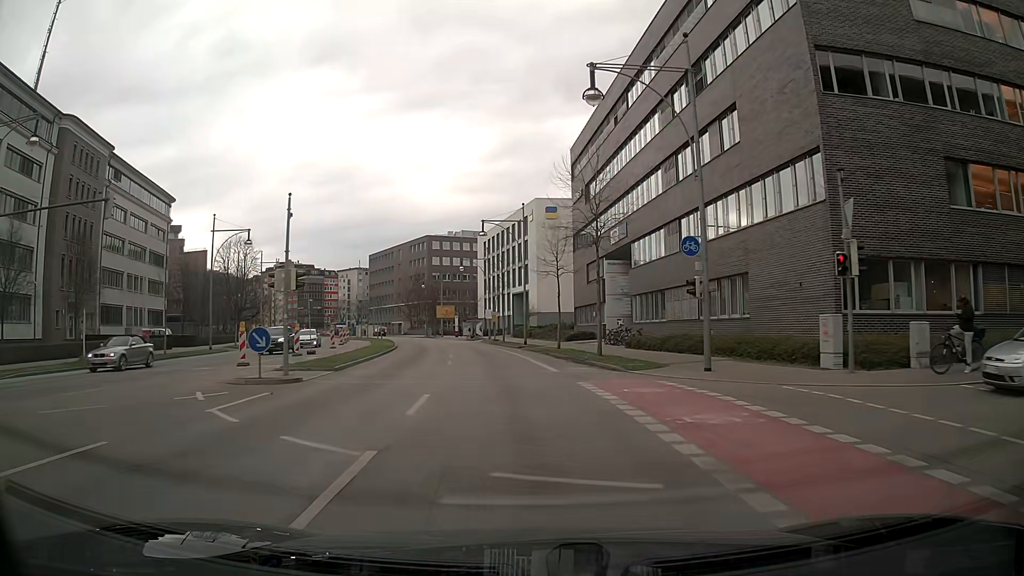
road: primary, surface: asphalt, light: Day
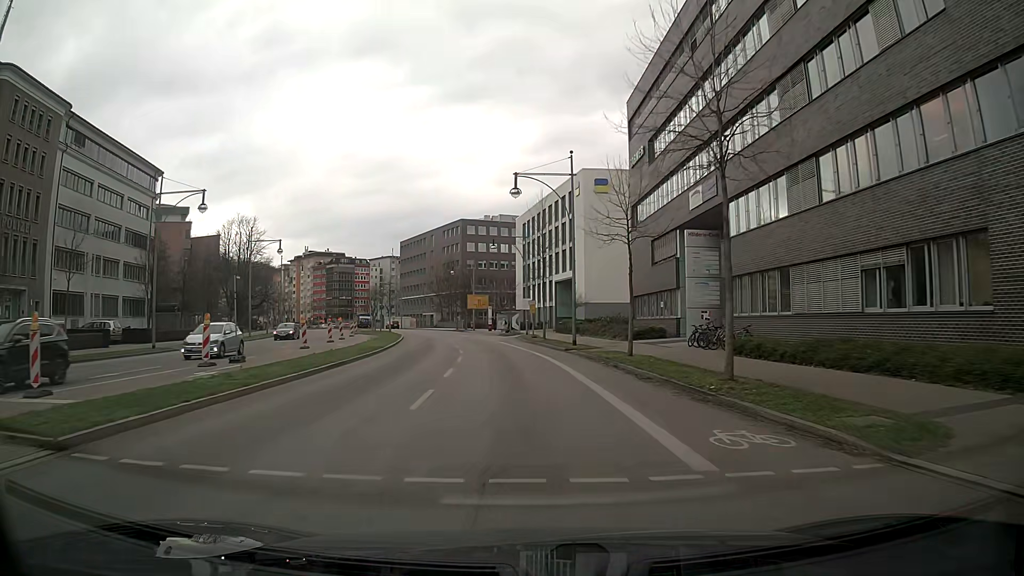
(-0.7, +14.1) m; -4°
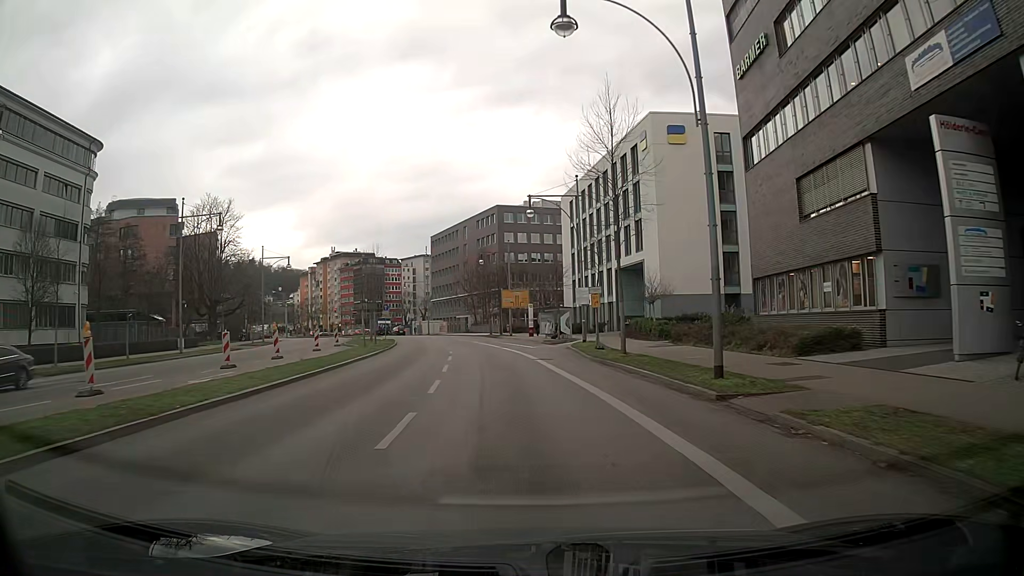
(-0.9, +21.3) m; -4°
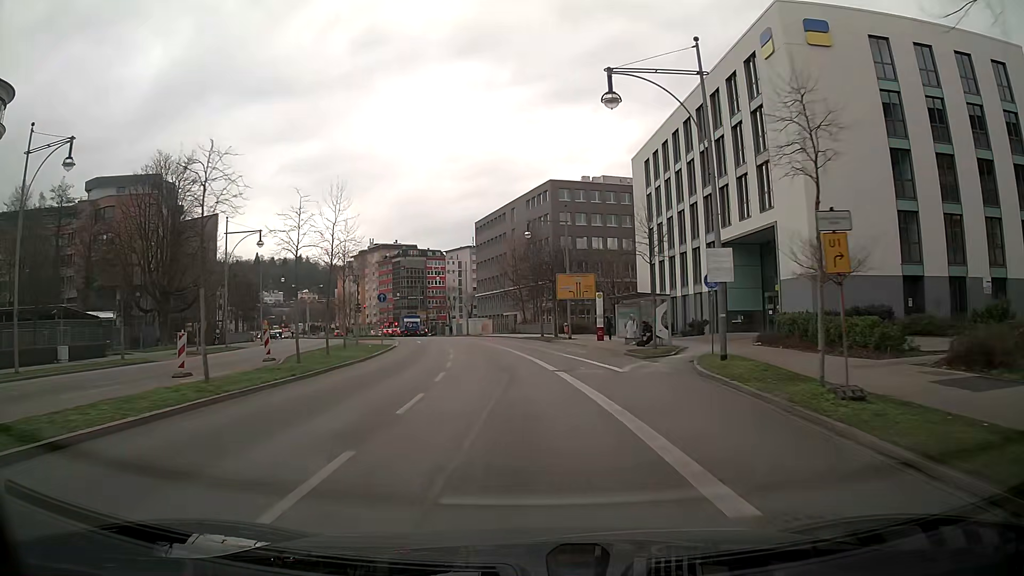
(-0.6, +21.3) m; -4°
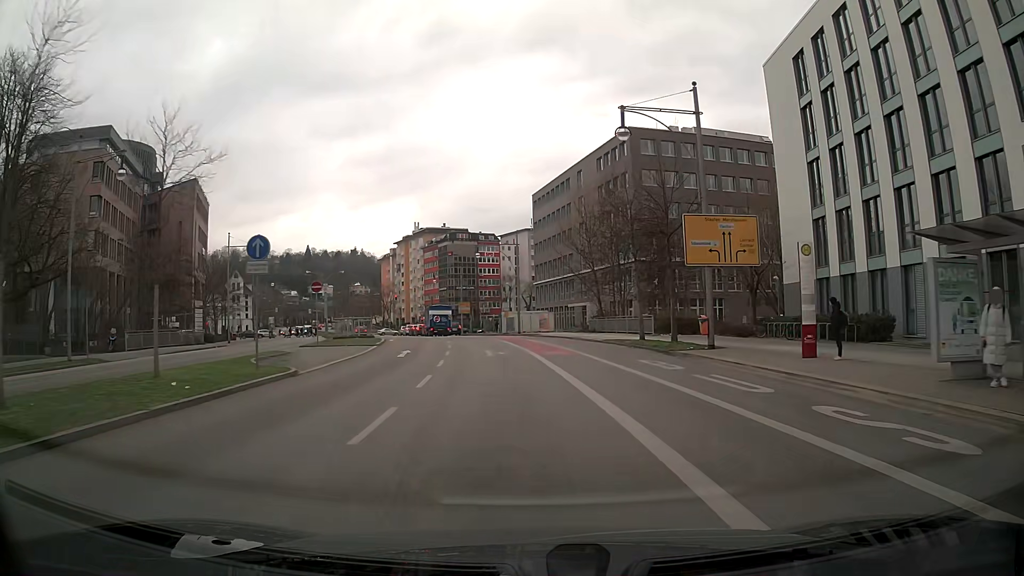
(-1.3, +26.8) m; -5°
(0, +10) (-1, +20) (-1, +30) (-2, +40) (-2, +50) (-3, +60) (-5, +70) (-7, +79) (-10, +89) (-13, +98) m
